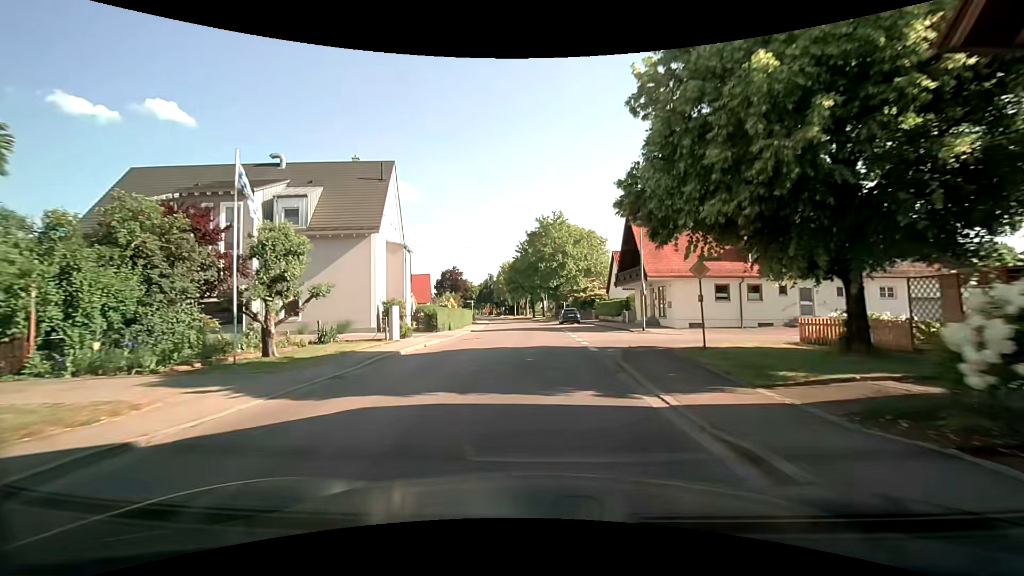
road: tertiary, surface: asphalt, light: Day
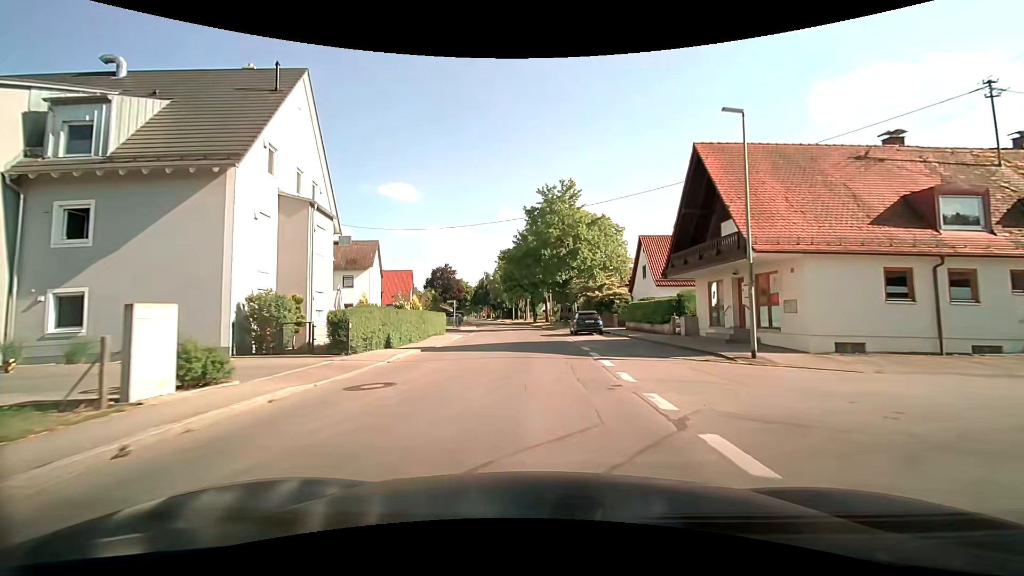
(+0.1, +15.2) m; 0°
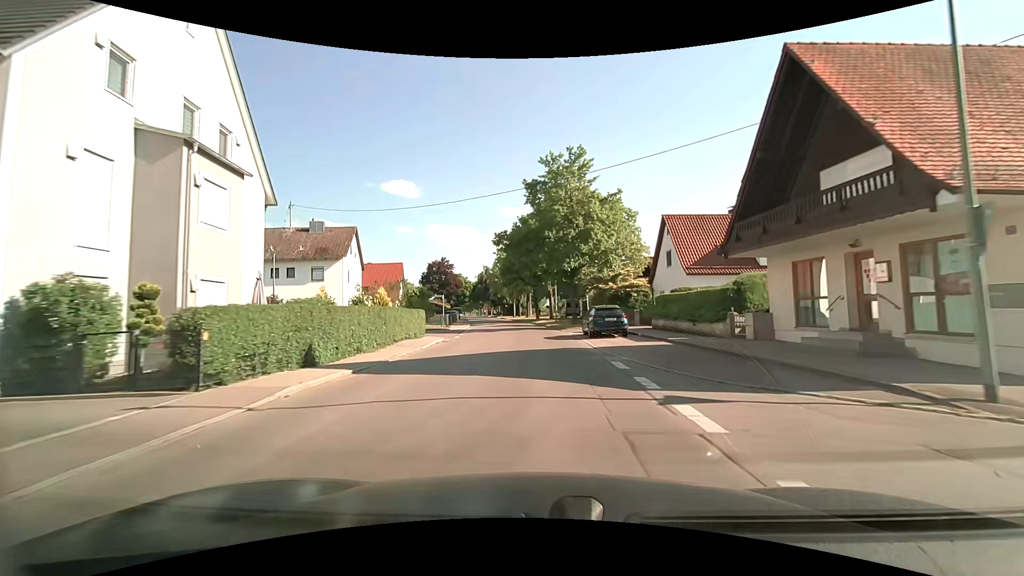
(0.0, +7.6) m; +1°
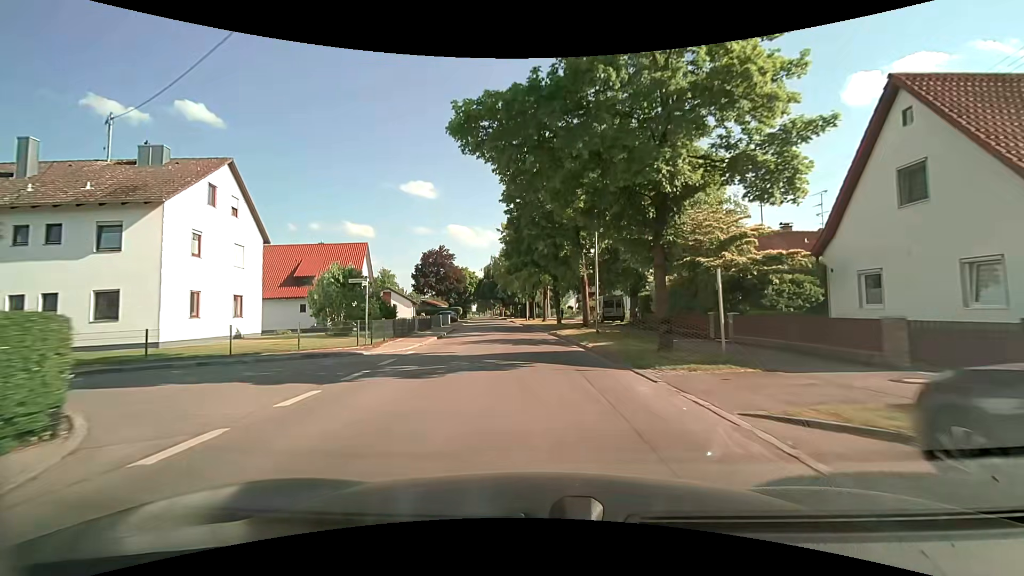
(-0.4, +22.7) m; -2°
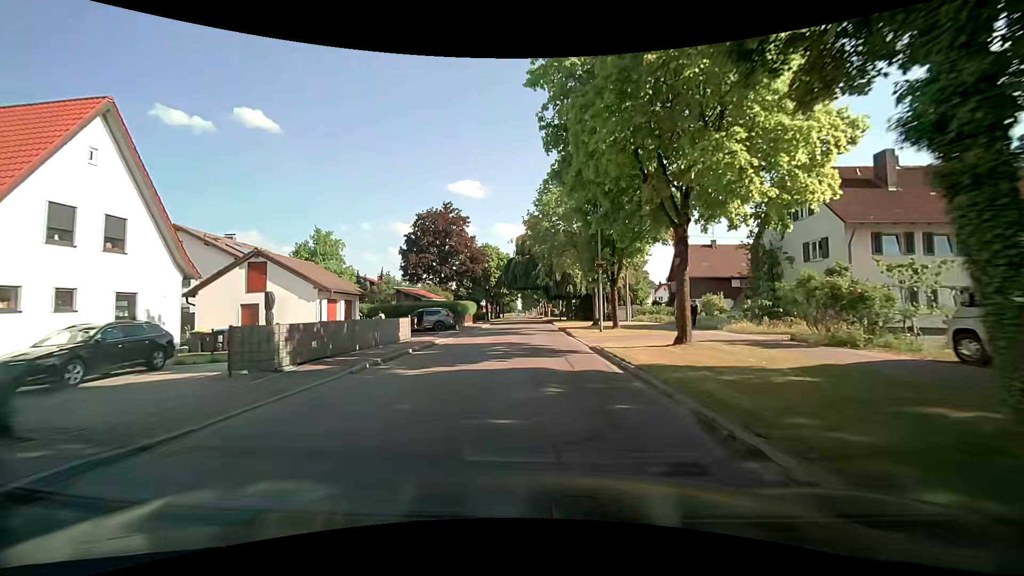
(-2.2, +37.9) m; -5°
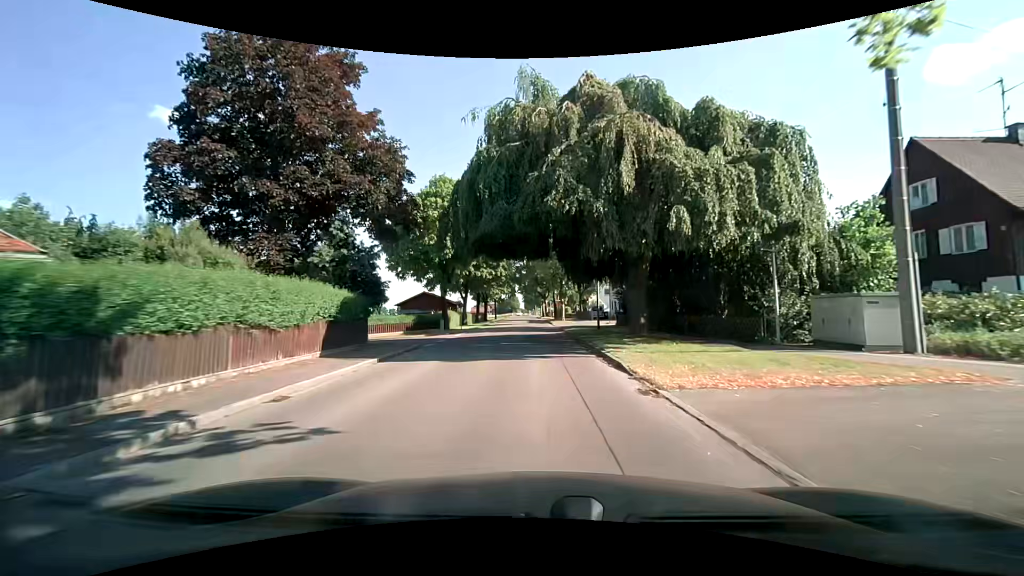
(-0.6, +38.1) m; -1°
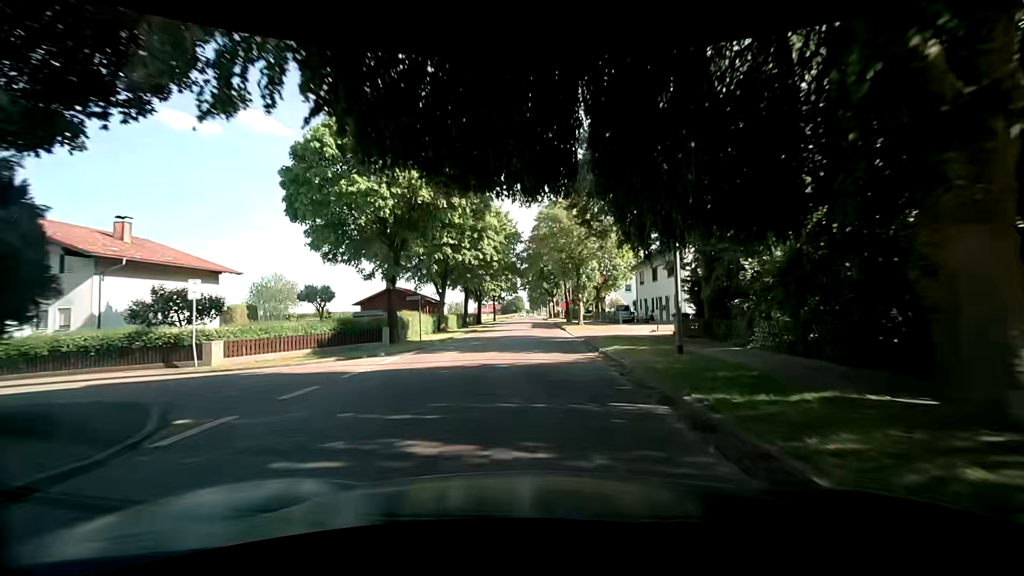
(-0.1, +15.4) m; 0°
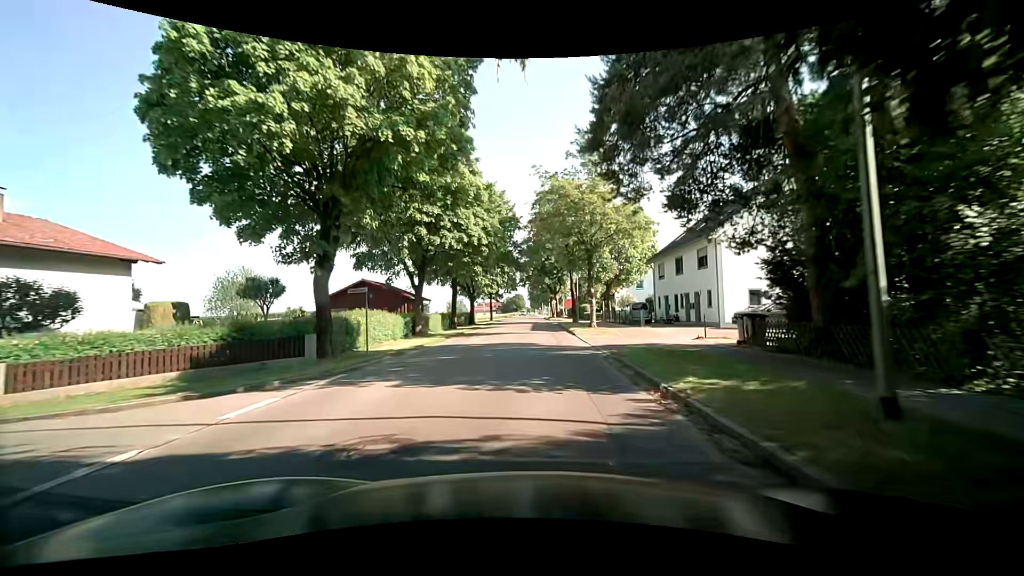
(0.0, +7.7) m; 0°
(0, +10) (0, +20) (0, +30) (0, +40) (0, +50) (0, +60) (-1, +70) (-1, +80) (-1, +90) (-1, +100) m
